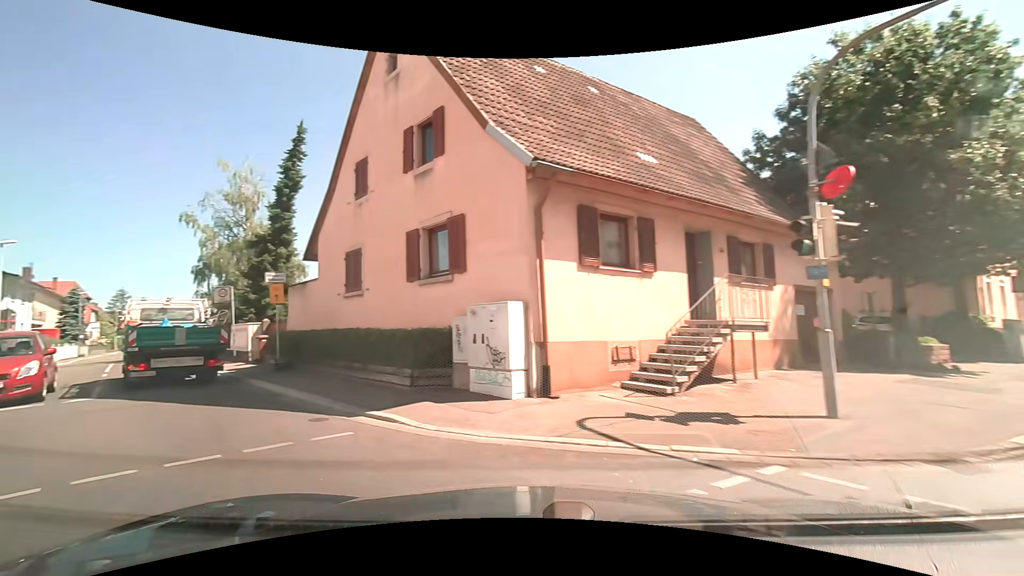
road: unclassified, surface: asphalt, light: Day
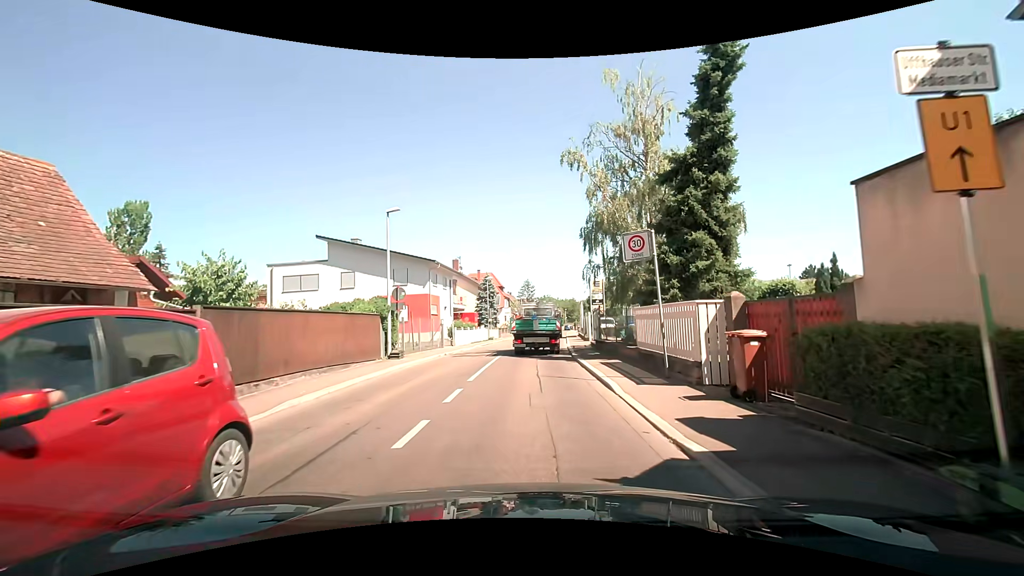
(-6.1, +12.0) m; -38°
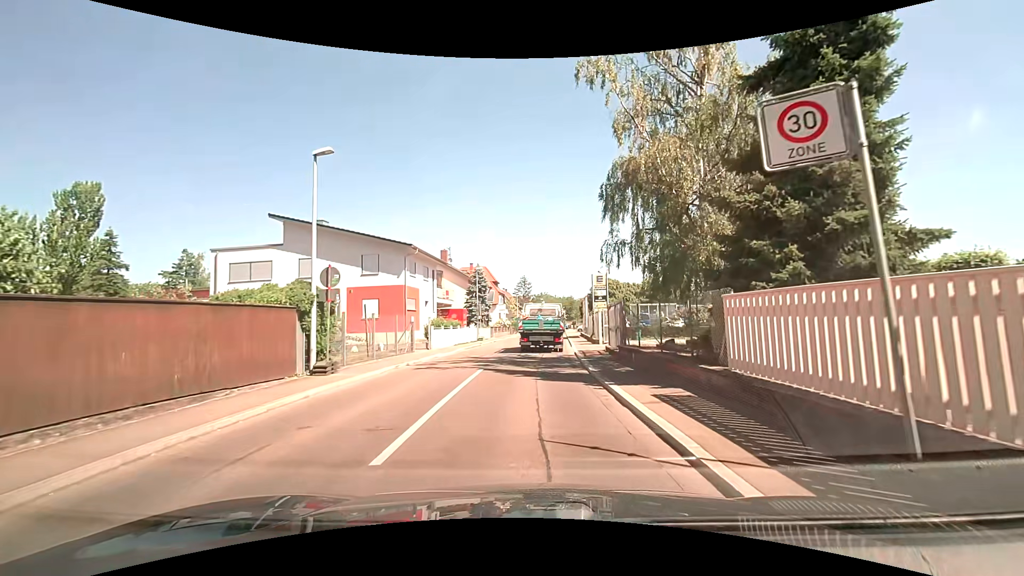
(+0.2, +7.0) m; +2°
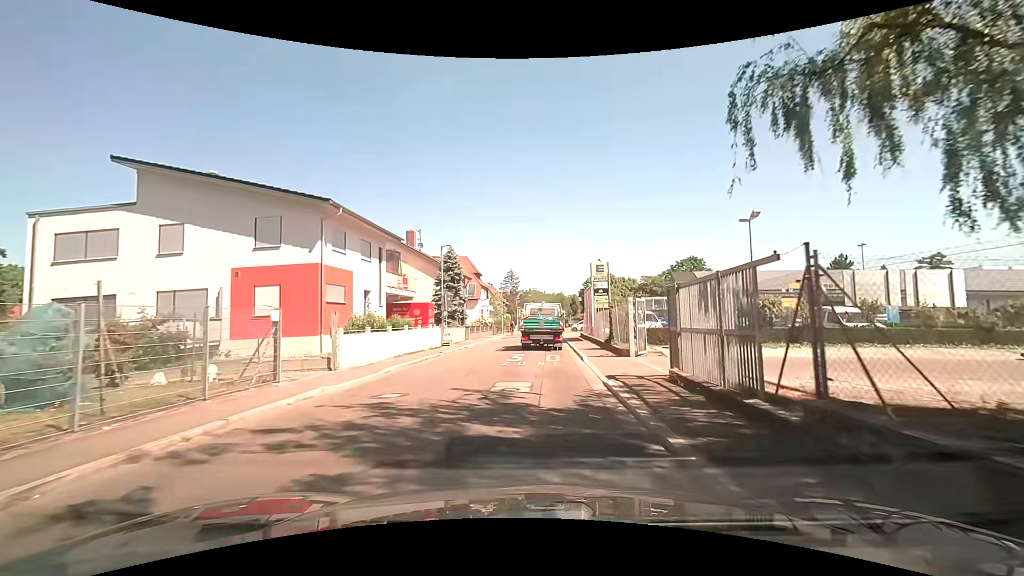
(+0.1, +11.8) m; +1°
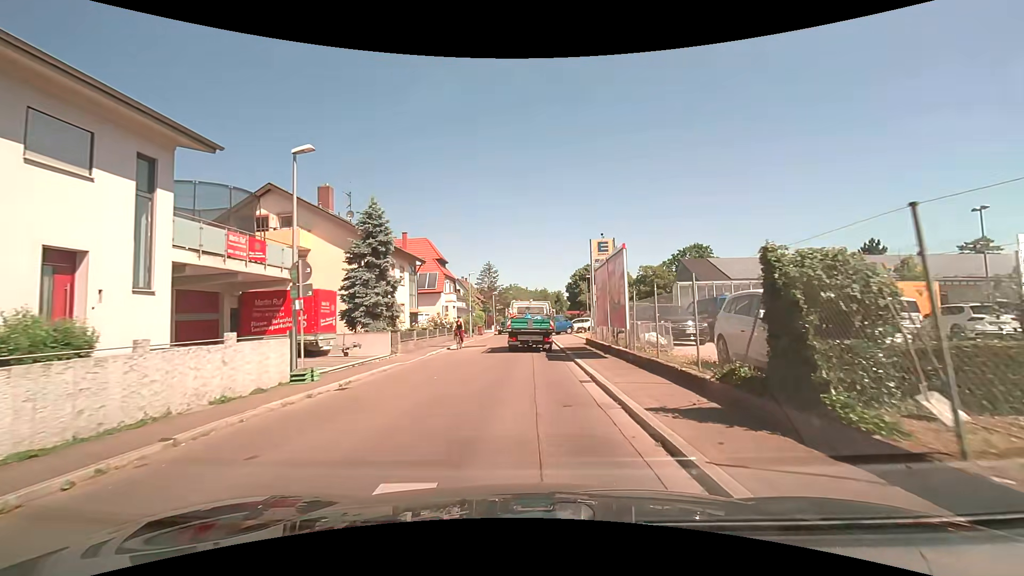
(+0.4, +16.5) m; +2°
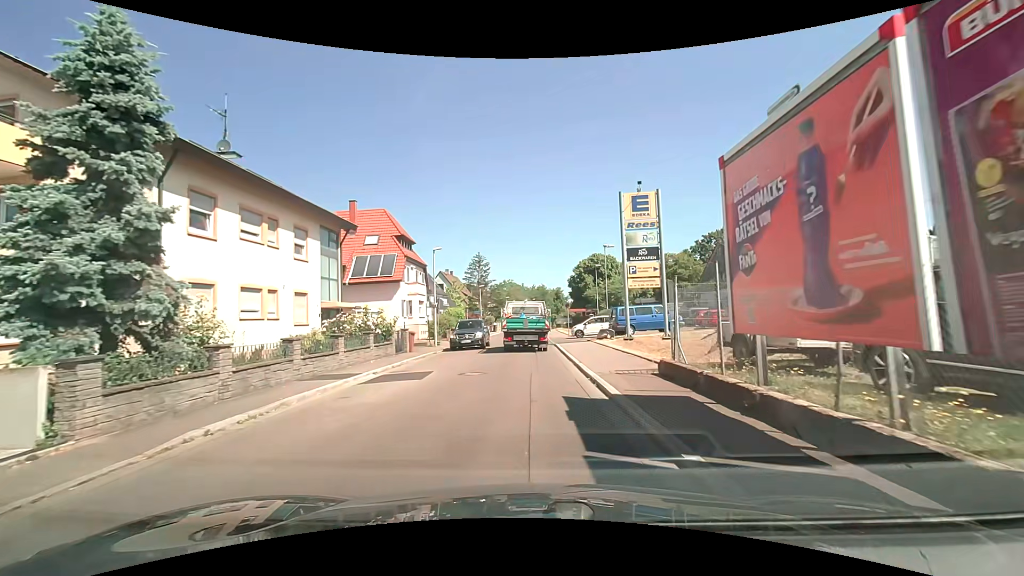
(+0.2, +16.0) m; 0°
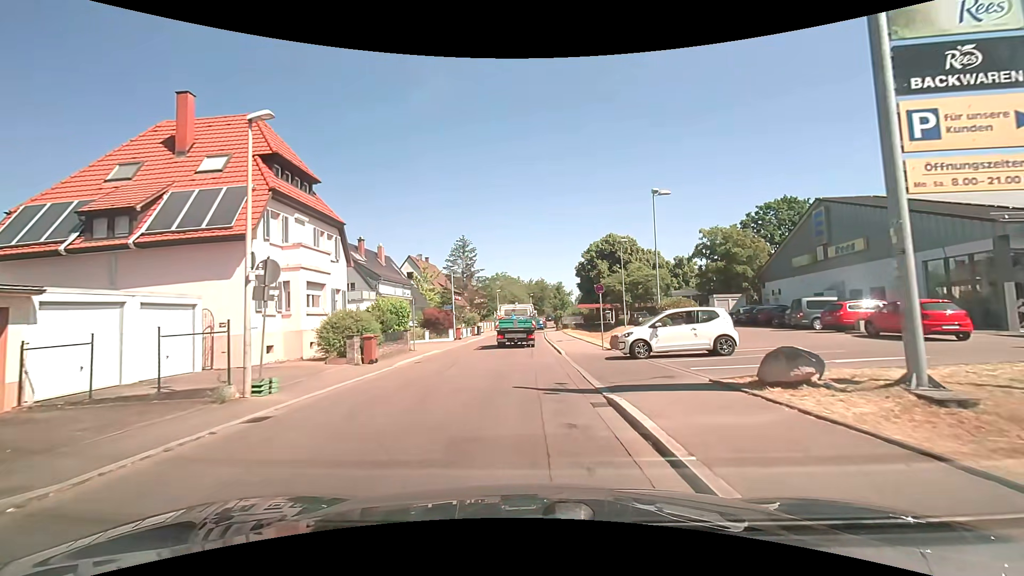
(+0.2, +20.6) m; +1°
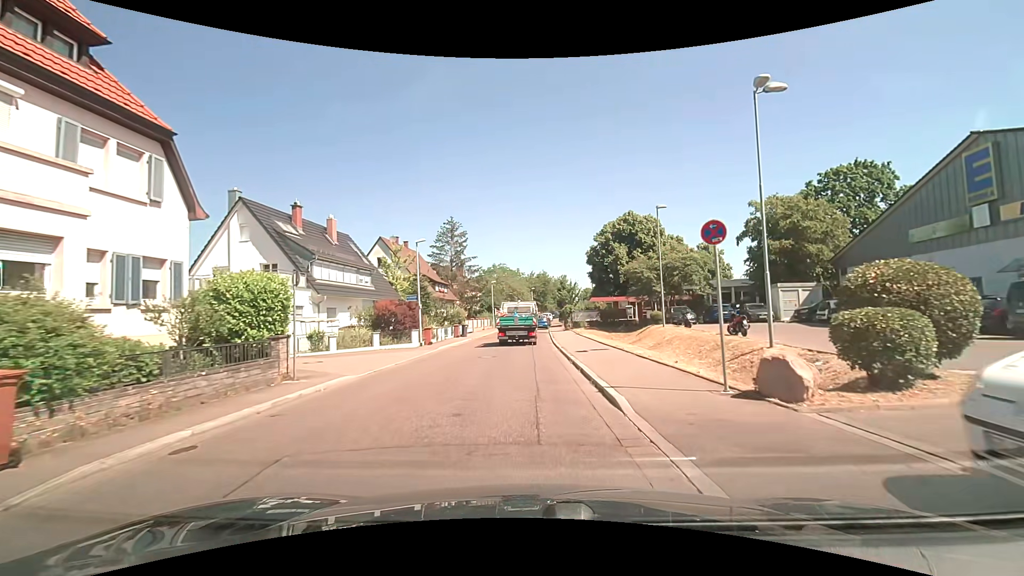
(-0.1, +13.1) m; -1°
(0, +10) (0, +20) (0, +30) (0, +40) (0, +50) (-1, +60) (-1, +70) (+1, +80) (+4, +89) (+7, +99) m
